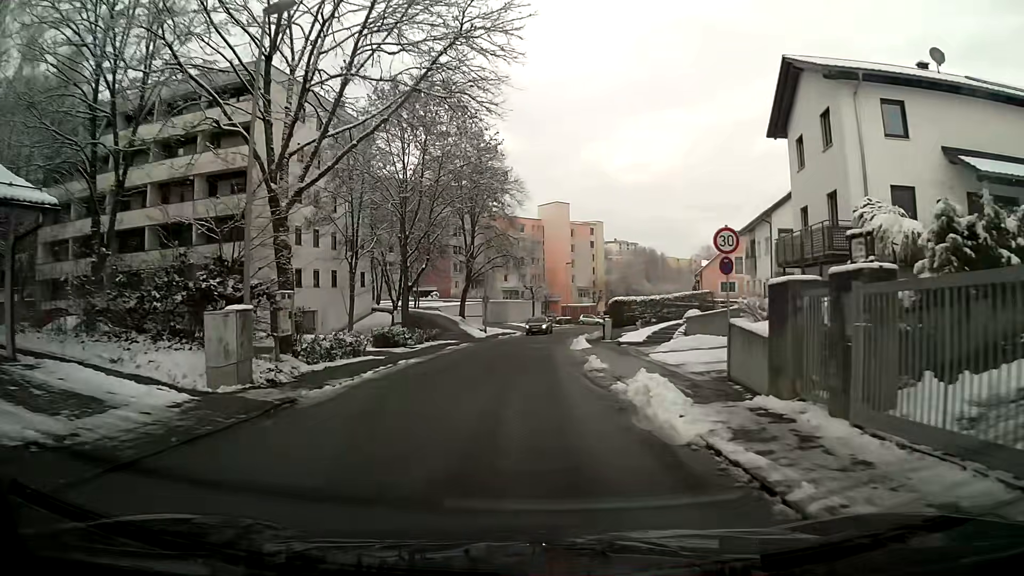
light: Day
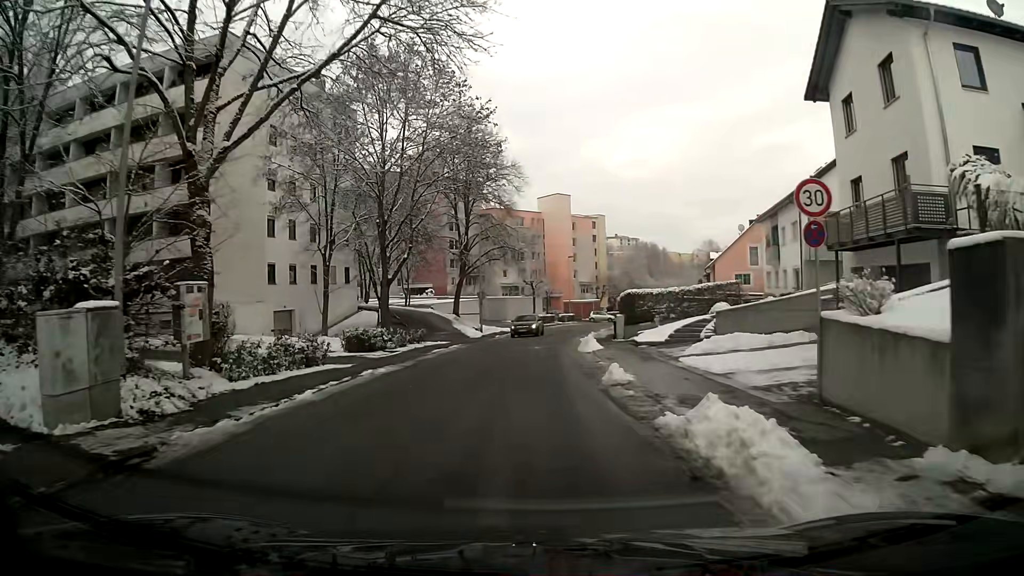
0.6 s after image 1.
(0.0, +4.8) m; 0°
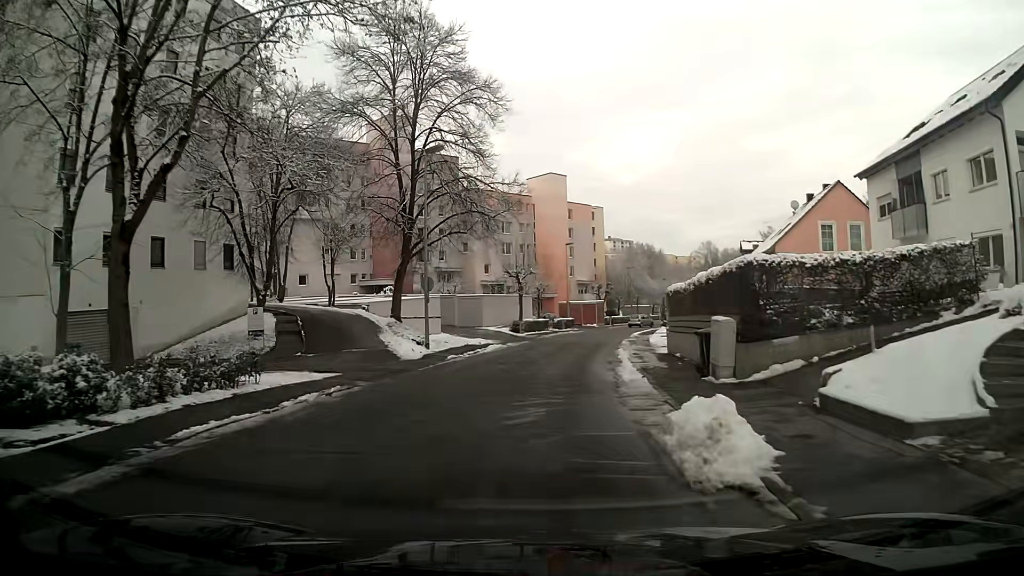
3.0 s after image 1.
(+0.1, +19.2) m; +1°
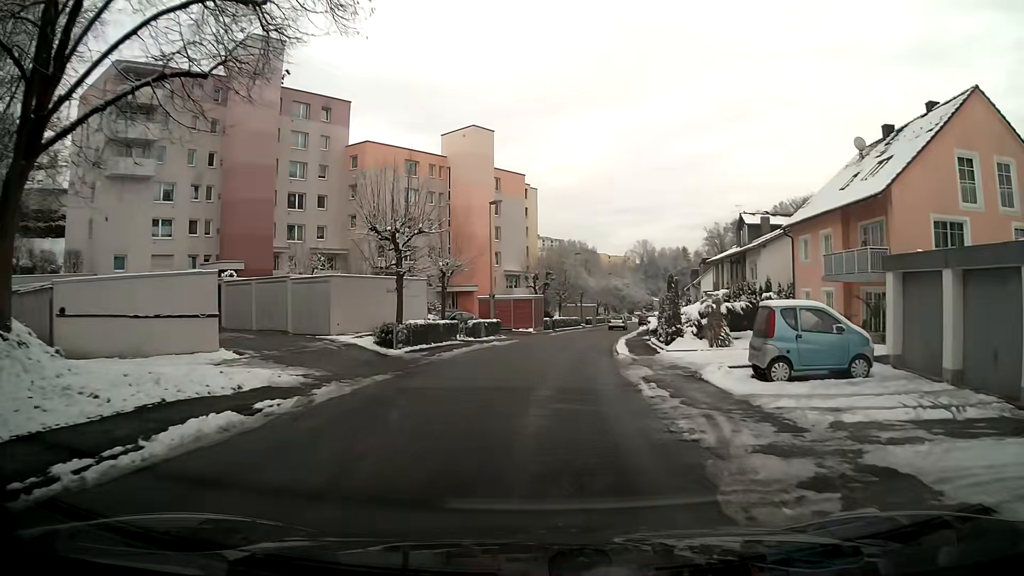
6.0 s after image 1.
(+1.3, +23.4) m; +7°
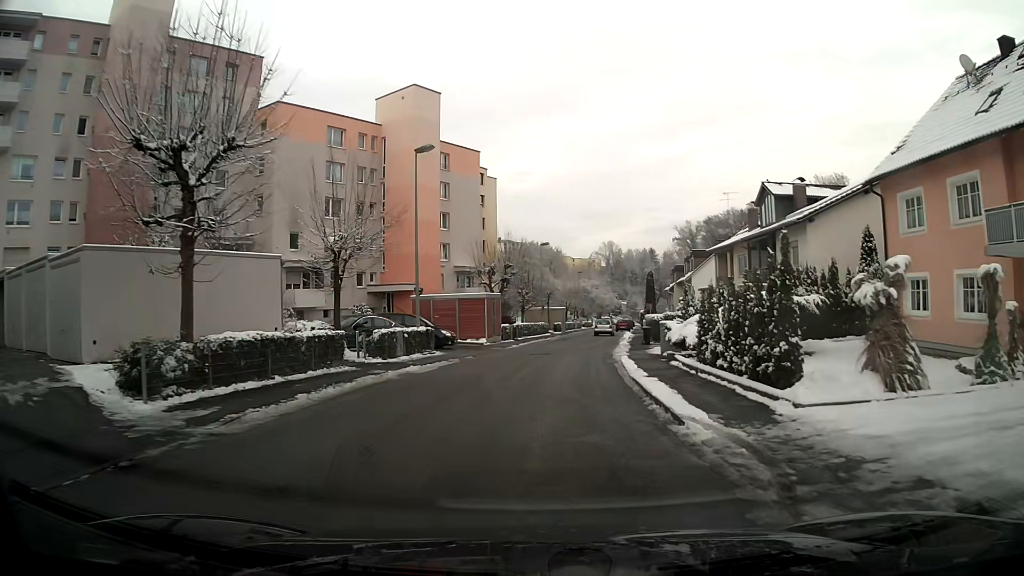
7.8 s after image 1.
(+0.4, +14.1) m; +3°
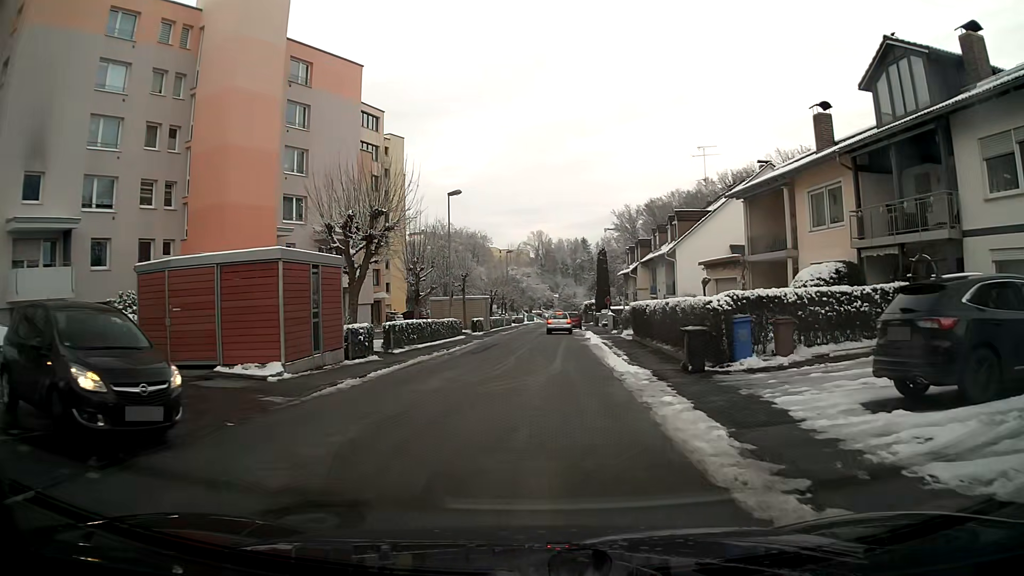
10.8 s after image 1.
(+1.1, +22.9) m; +6°
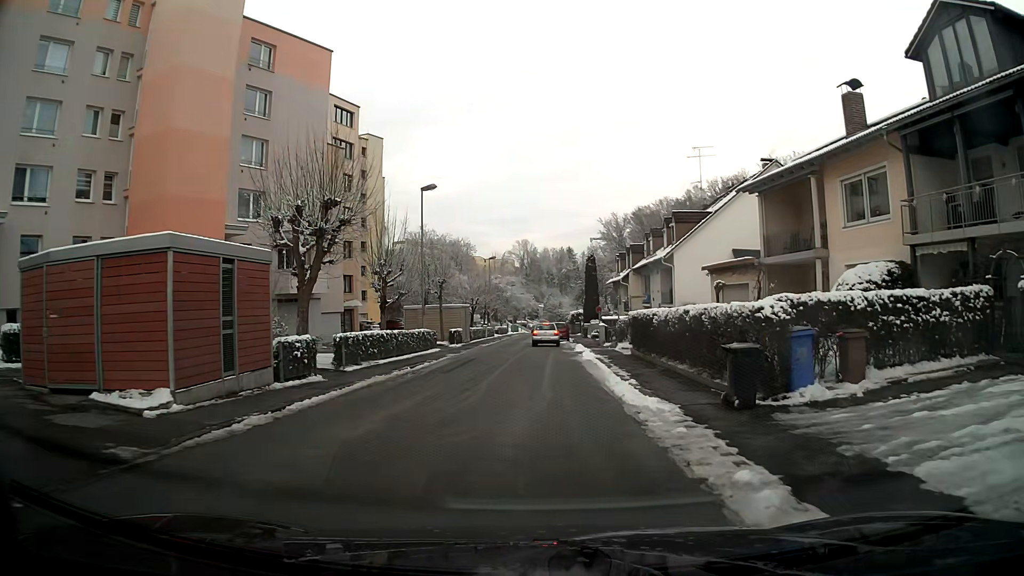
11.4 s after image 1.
(0.0, +4.3) m; +1°
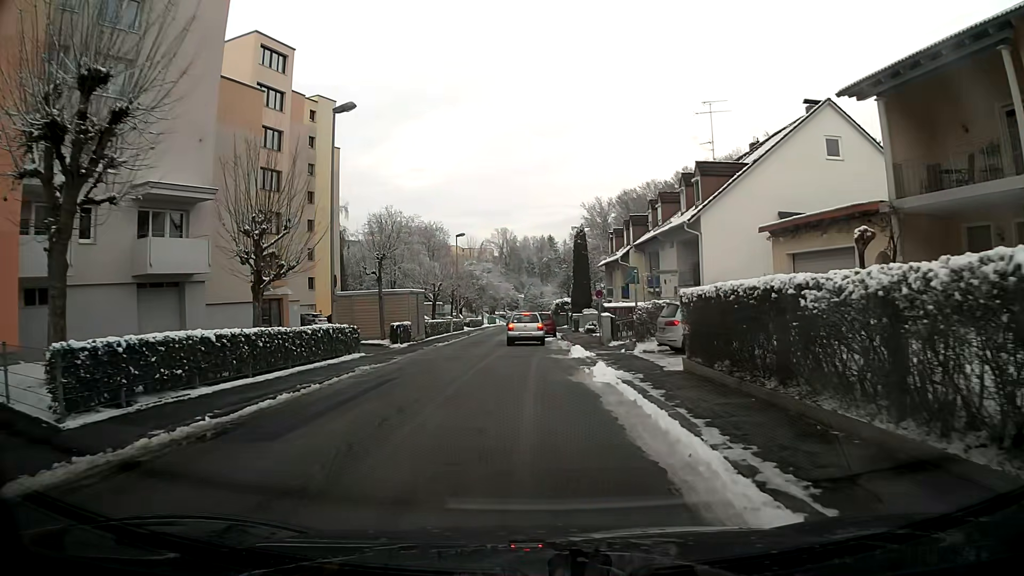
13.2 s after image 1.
(+0.2, +12.1) m; +2°
(0, +10) (0, +20) (-2, +30) (-3, +40) (-3, +50) (-3, +60) (-3, +70) (-3, +80) (-3, +90) (-1, +100) m
